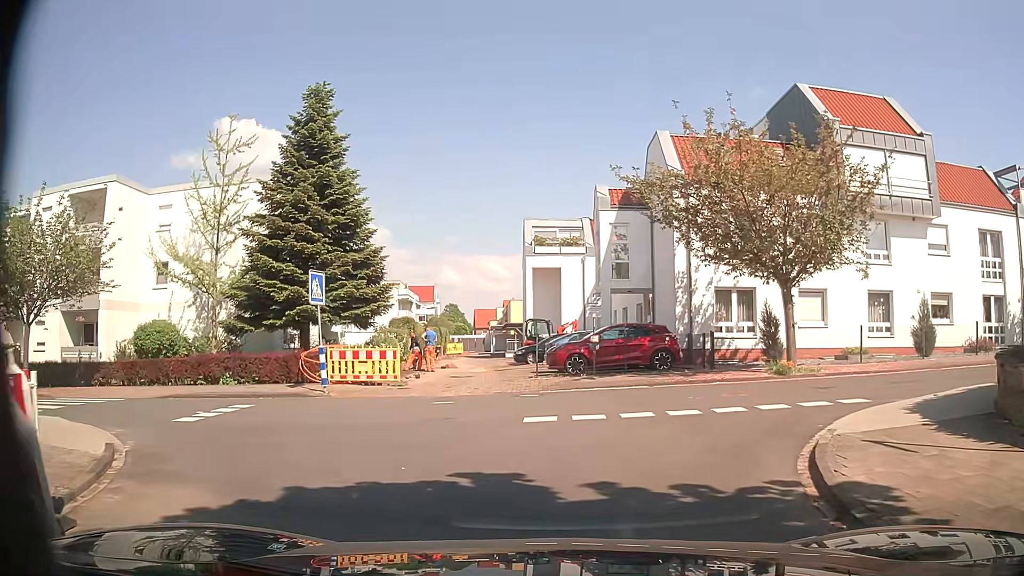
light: Day
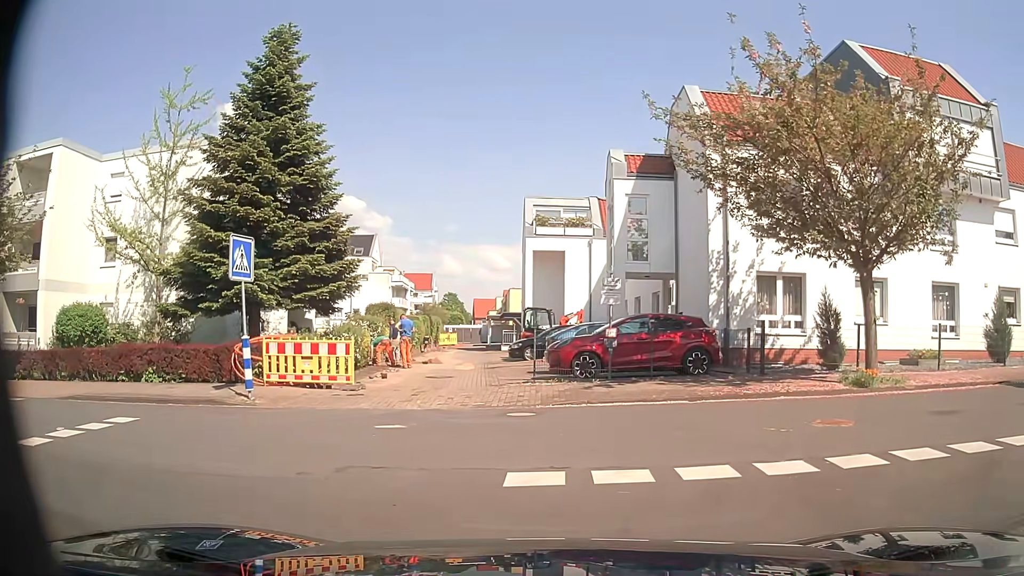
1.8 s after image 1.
(0.0, +4.6) m; -1°
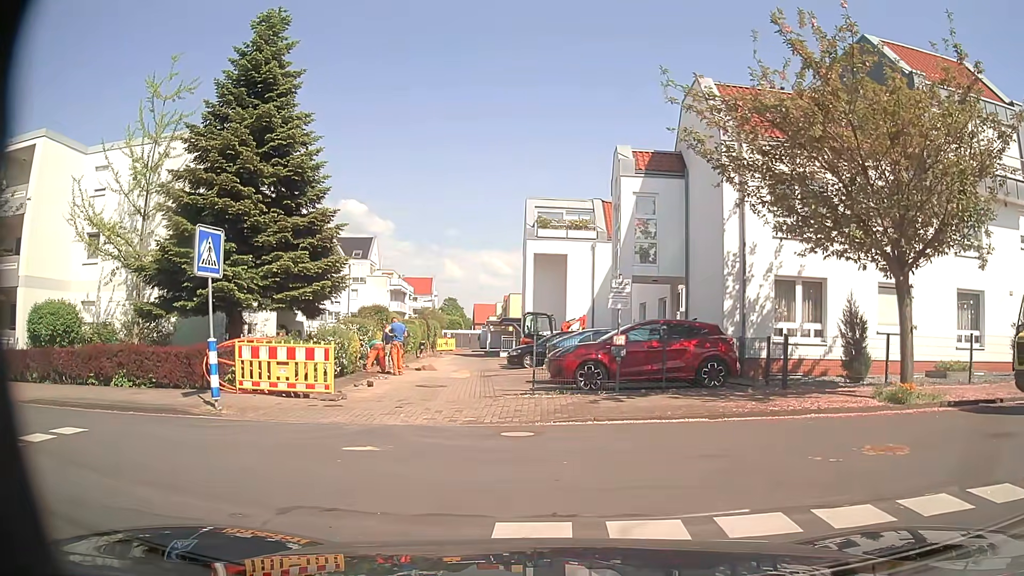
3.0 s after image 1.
(0.0, +1.4) m; 0°
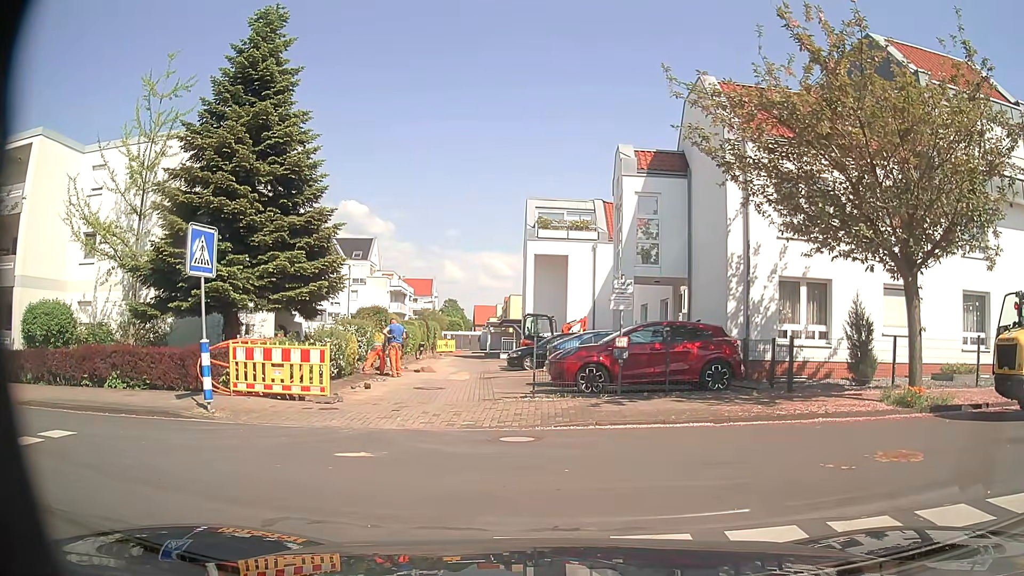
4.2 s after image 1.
(0.0, +0.3) m; 0°
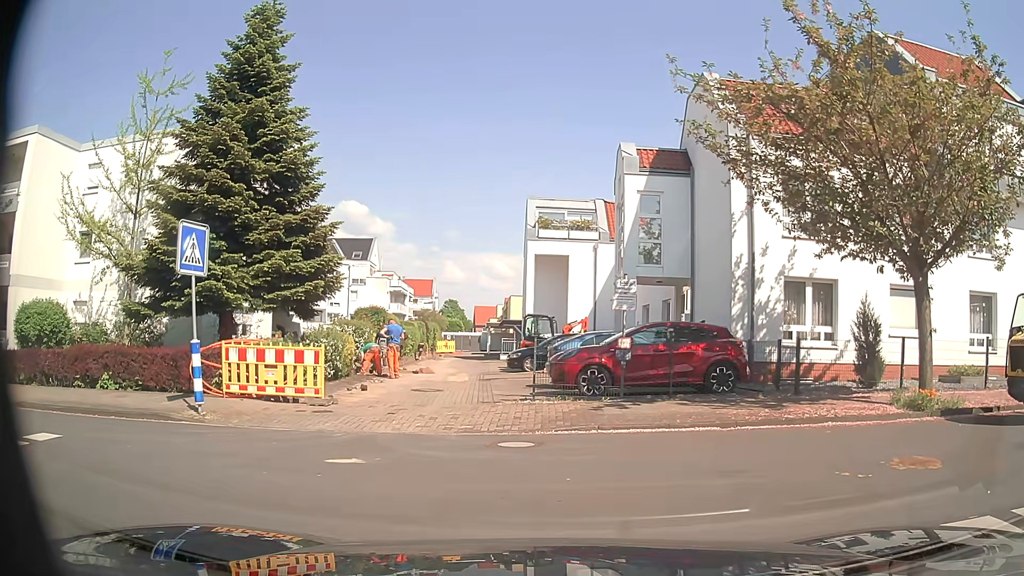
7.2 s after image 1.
(0.0, +0.4) m; 0°
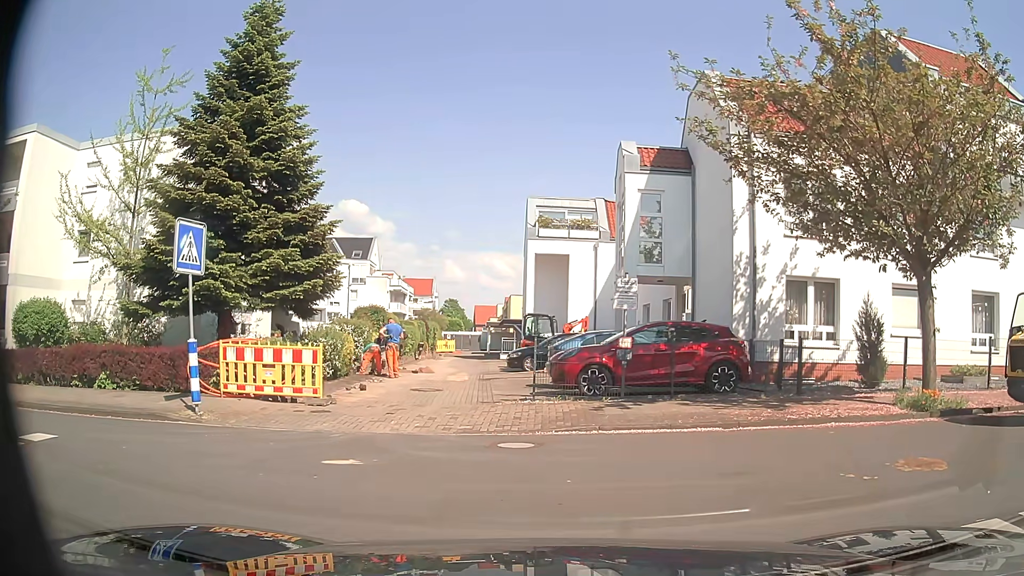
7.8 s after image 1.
(0.0, +0.1) m; 0°
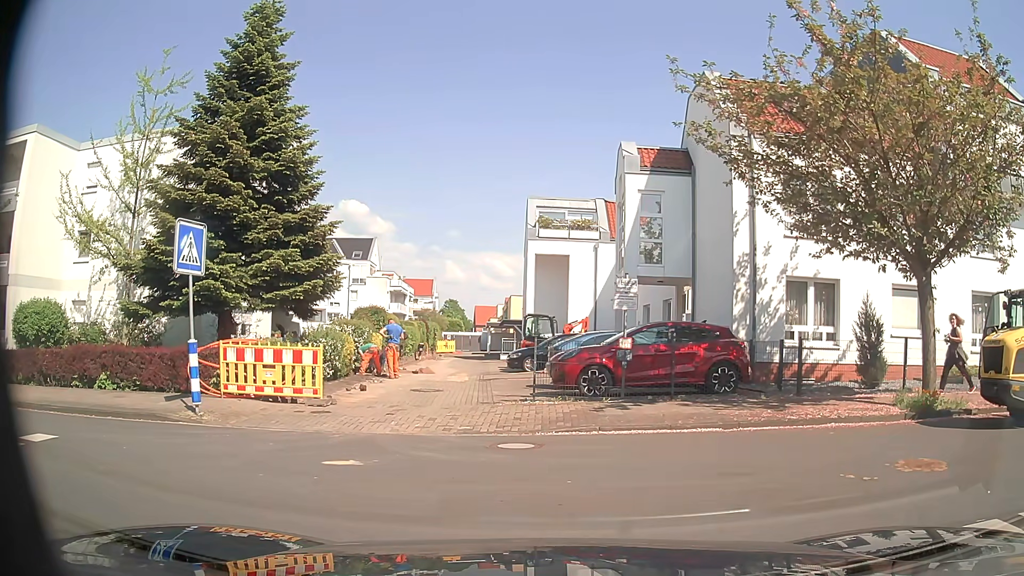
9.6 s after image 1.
(0.0, +0.1) m; 0°
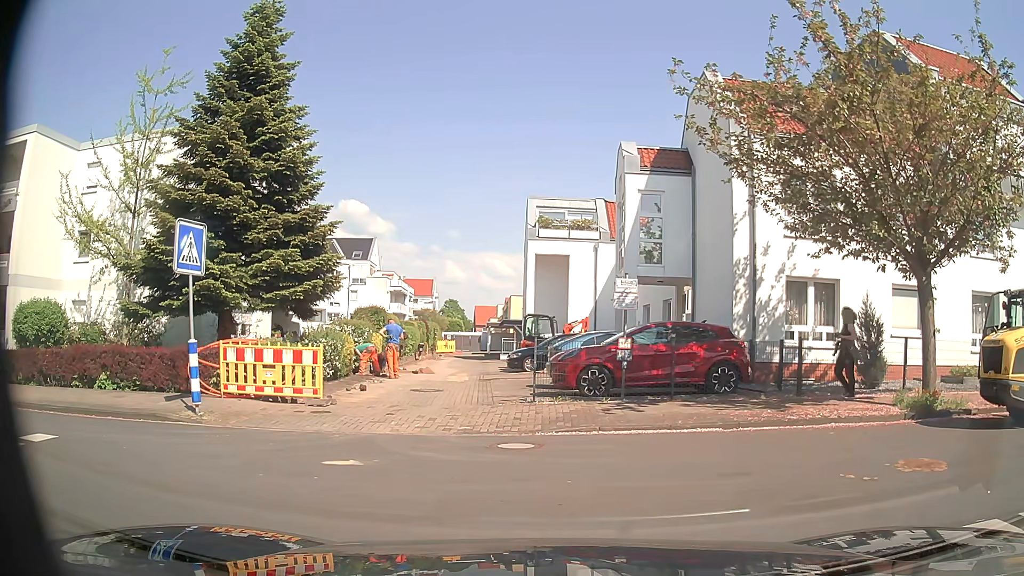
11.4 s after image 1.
(0.0, 0.0) m; 0°
